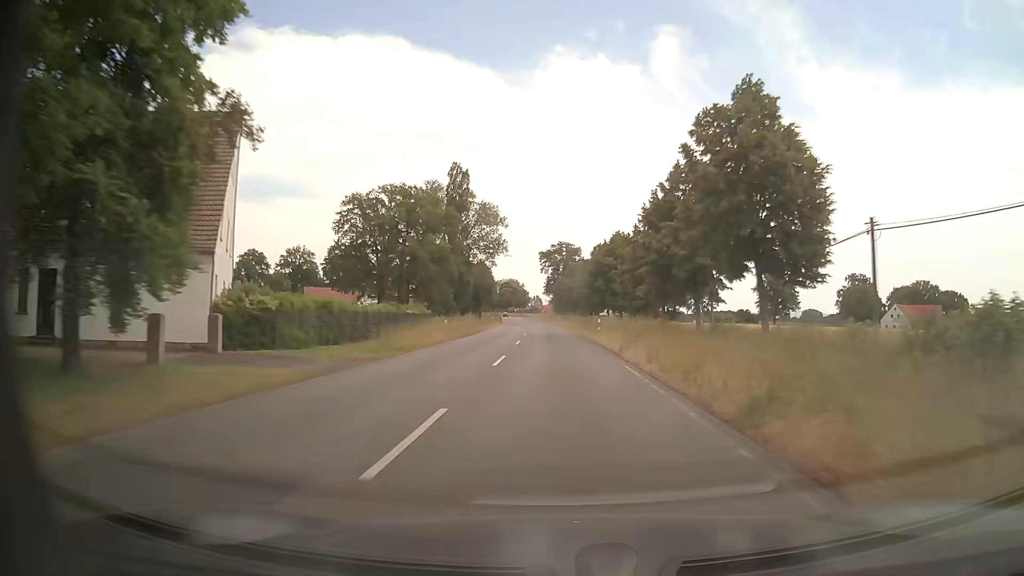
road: secondary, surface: asphalt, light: Day
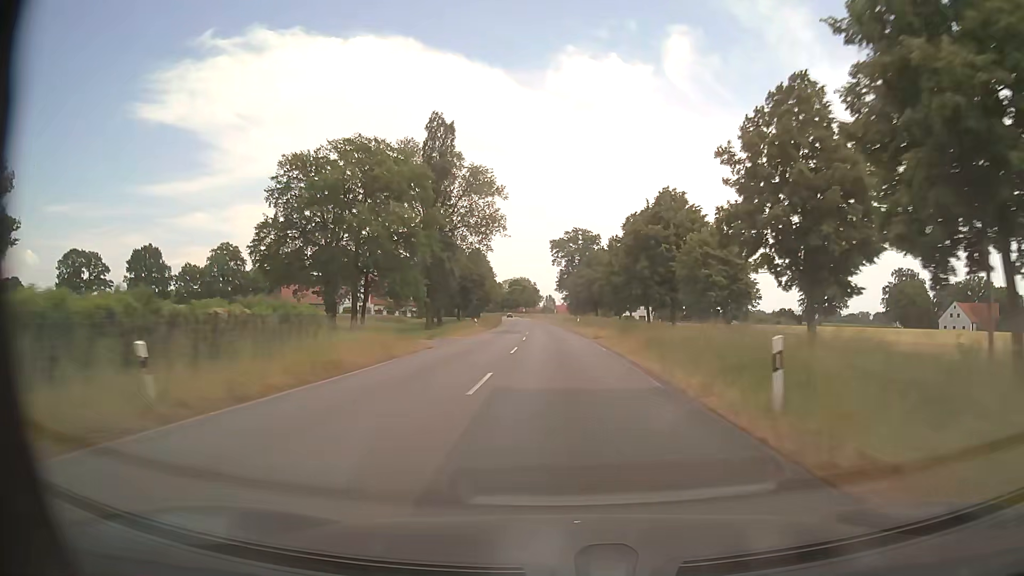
(-0.2, +30.5) m; -1°
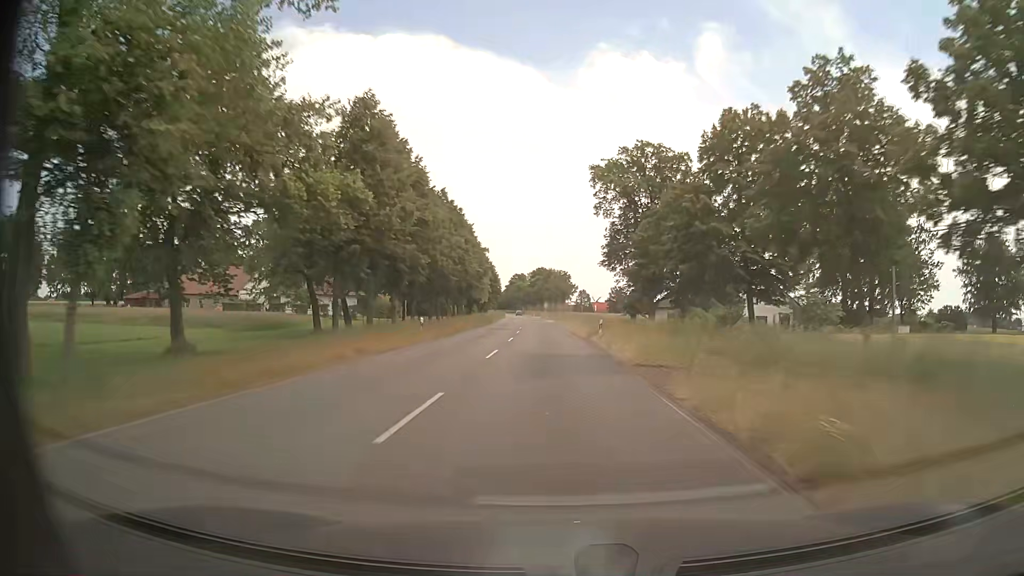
(-1.8, +77.5) m; -3°
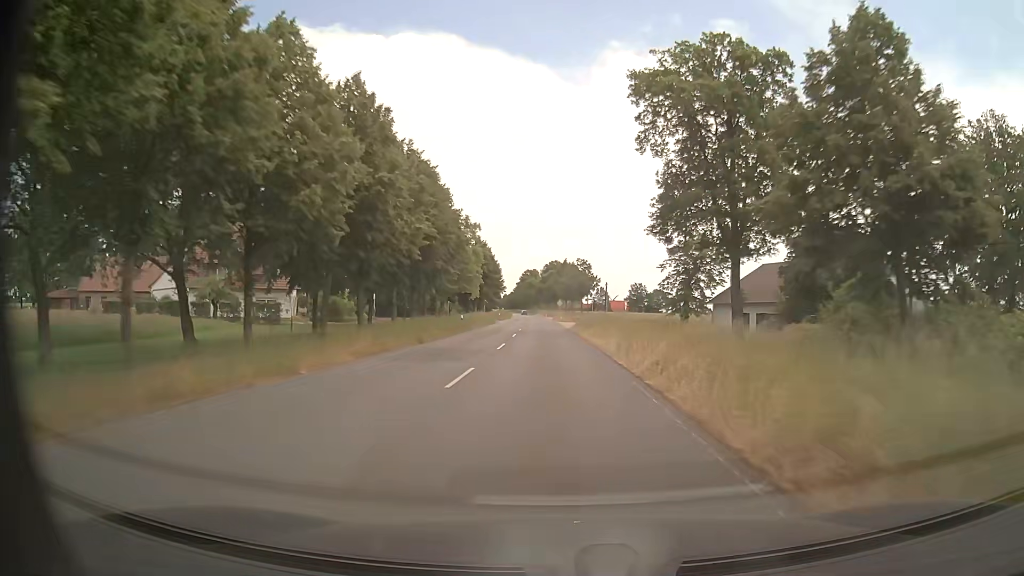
(-0.4, +31.3) m; -1°
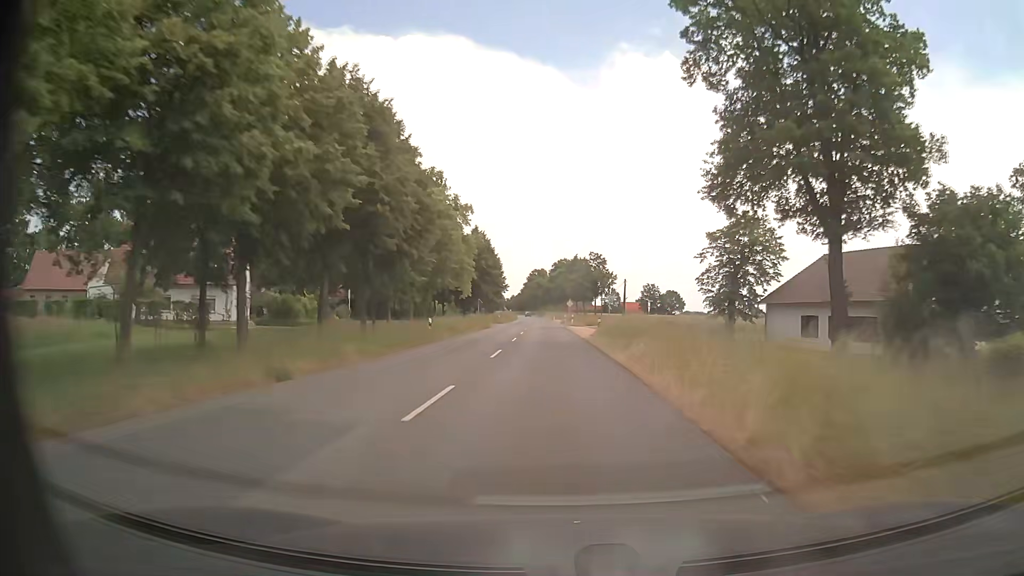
(-0.1, +15.7) m; -1°
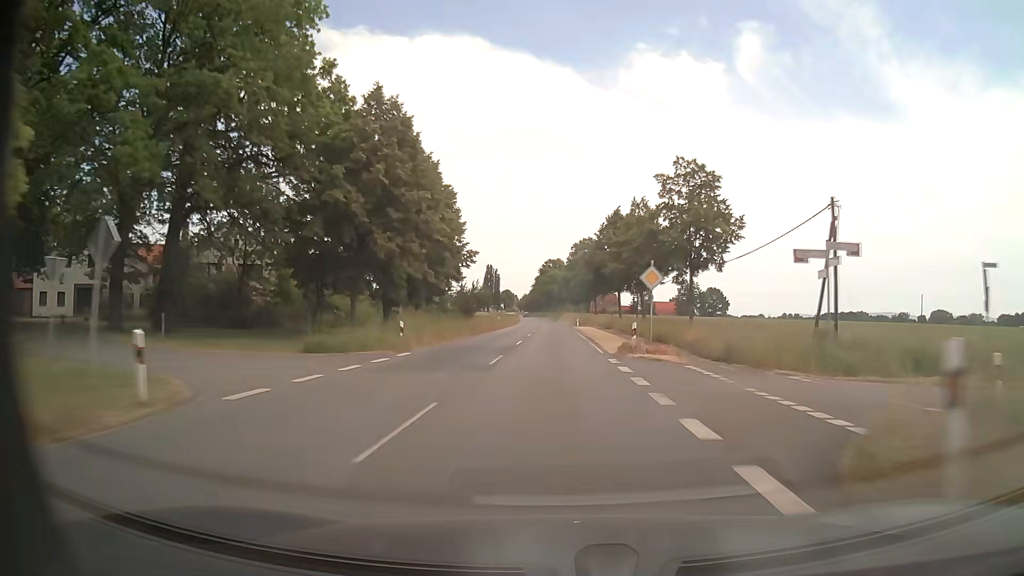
(-1.0, +62.9) m; -1°
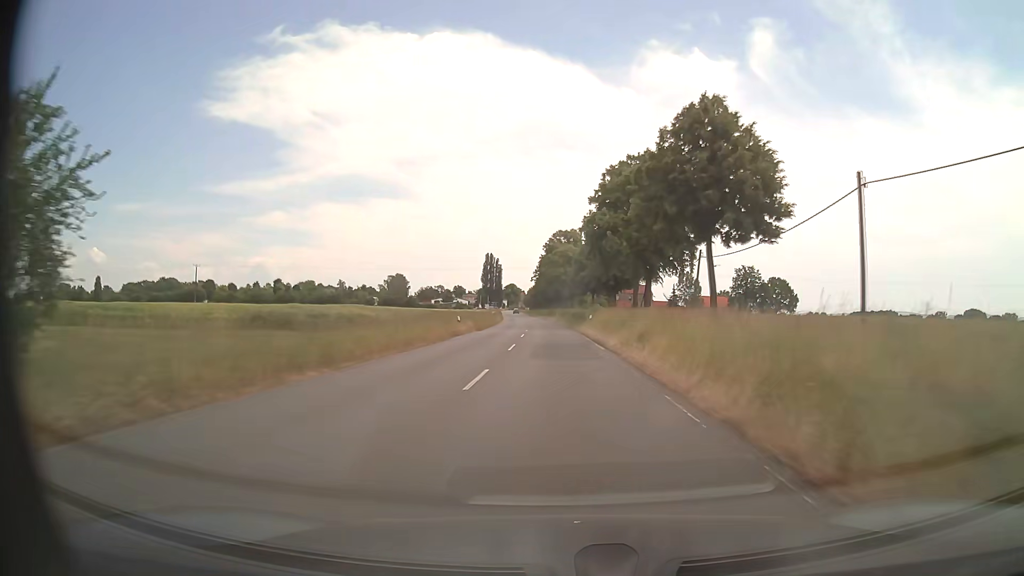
(-0.5, +79.0) m; -1°
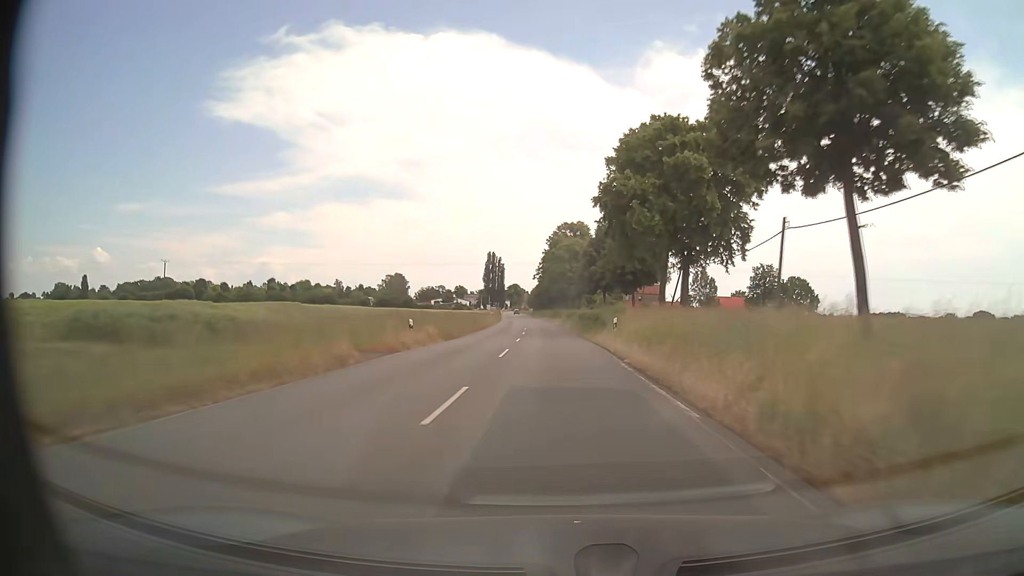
(-0.1, +15.8) m; 0°
(0, +10) (0, +20) (0, +30) (-1, +40) (-1, +50) (-1, +60) (-2, +70) (-2, +80) (-3, +90) (-3, +100) m
